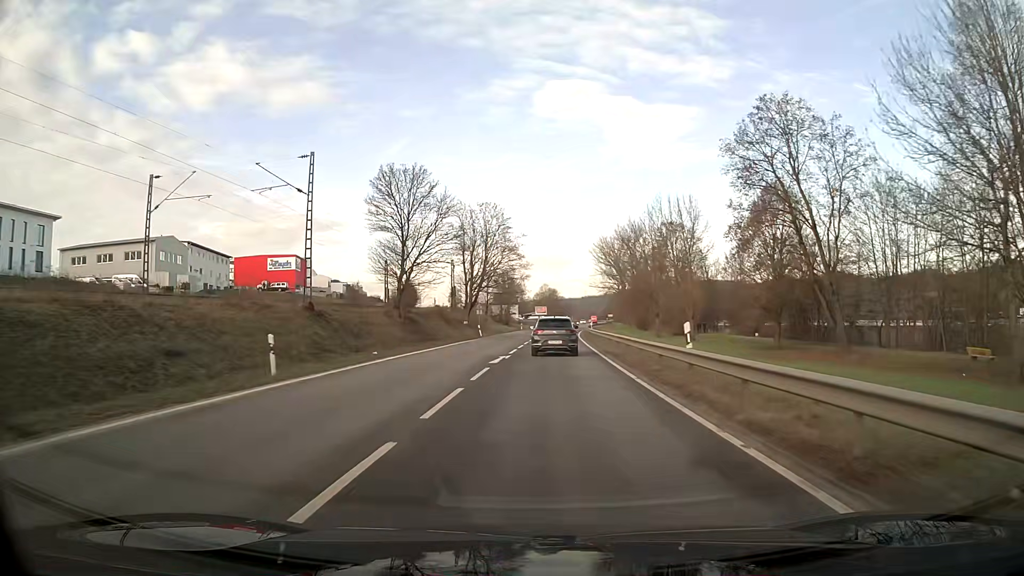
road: primary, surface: asphalt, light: Day
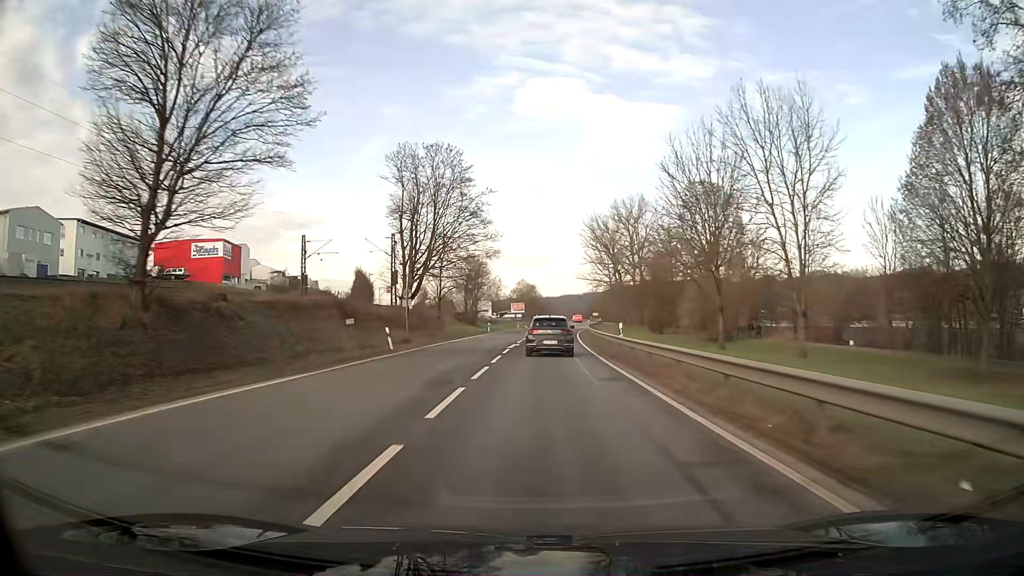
(+0.6, +31.3) m; +2°
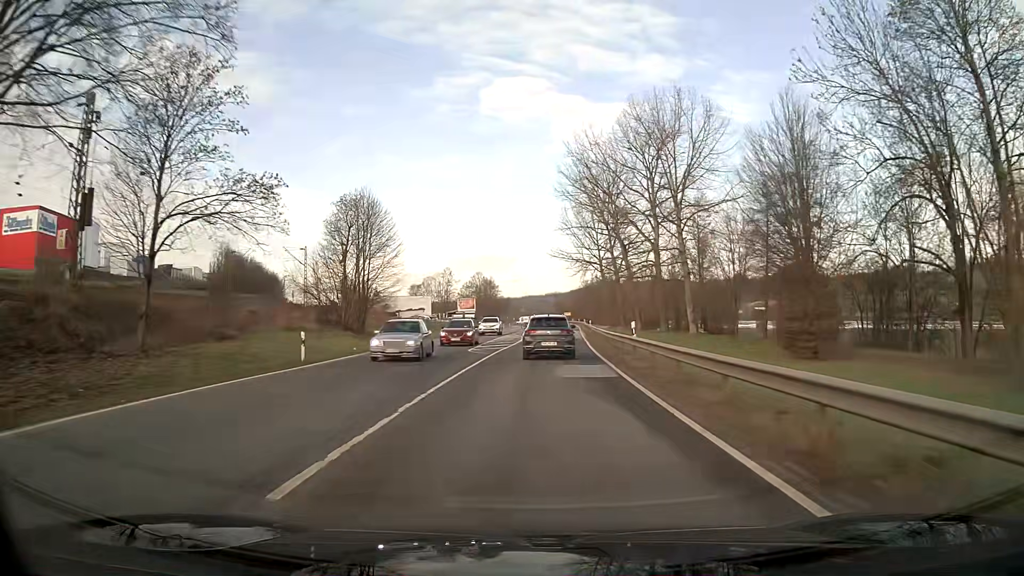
(+1.4, +52.9) m; +3°
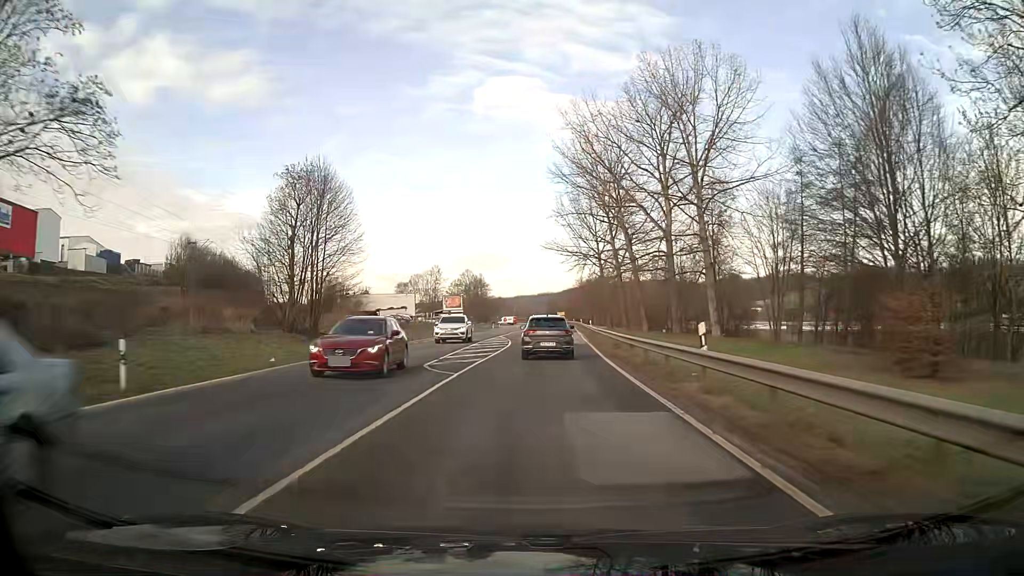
(+0.1, +10.4) m; +1°
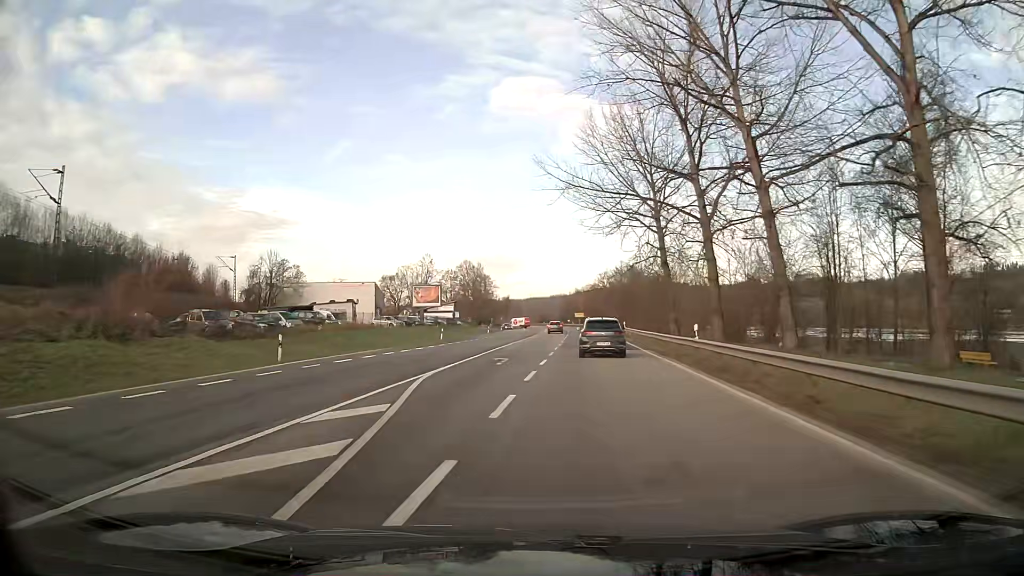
(-0.1, +41.2) m; -1°
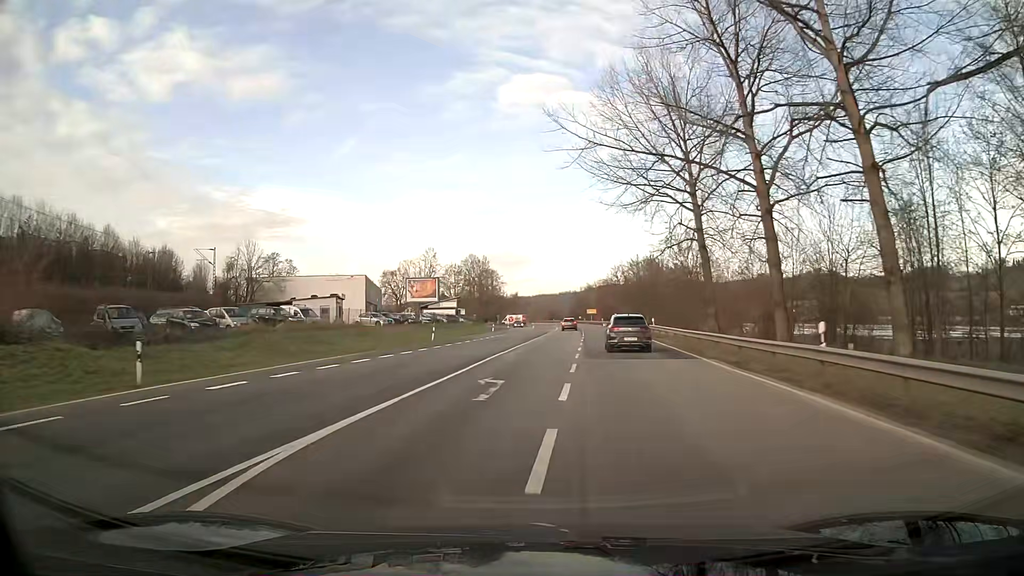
(-0.1, +10.2) m; -1°
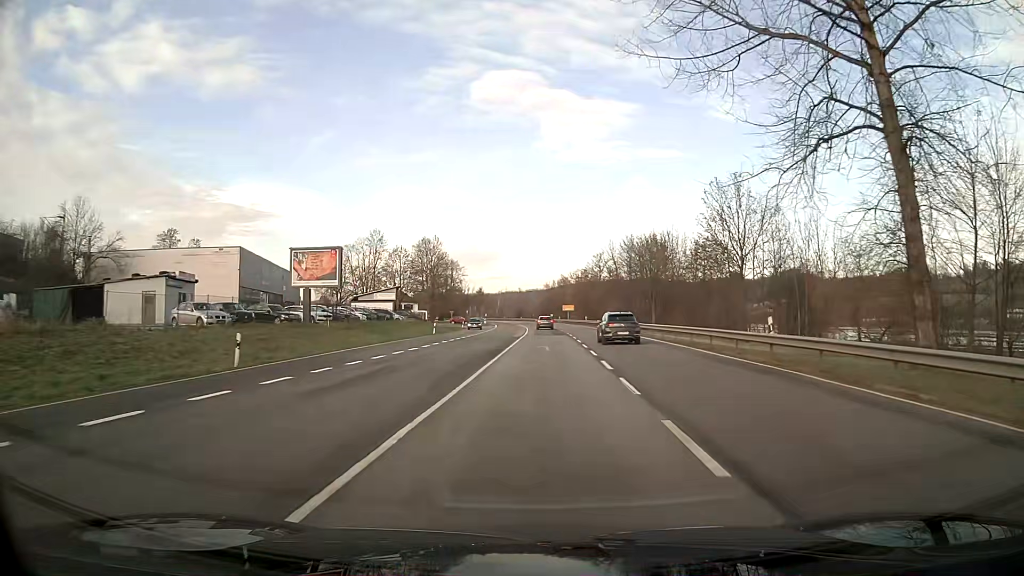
(+0.7, +29.7) m; +3°
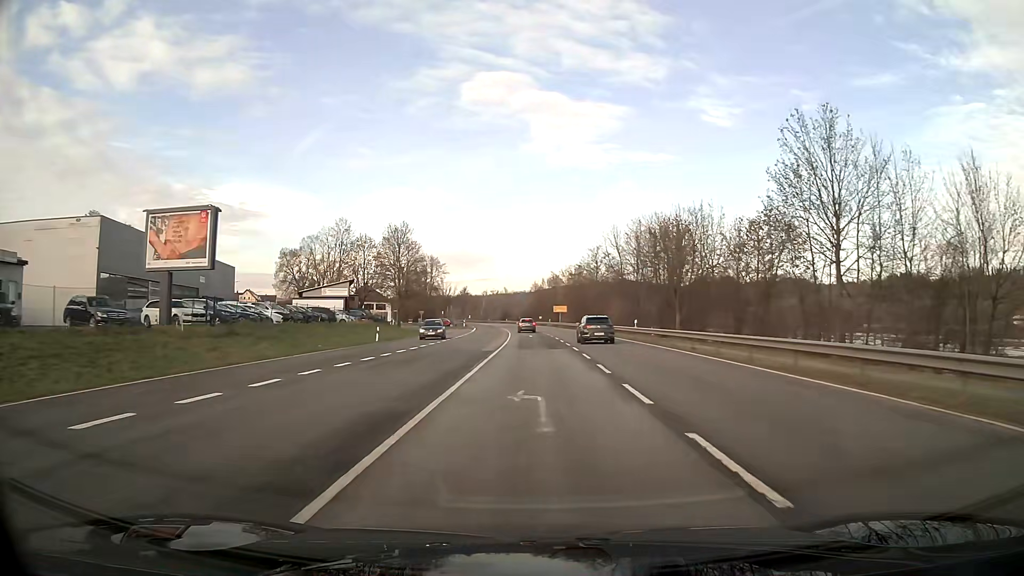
(+0.2, +18.7) m; +1°
